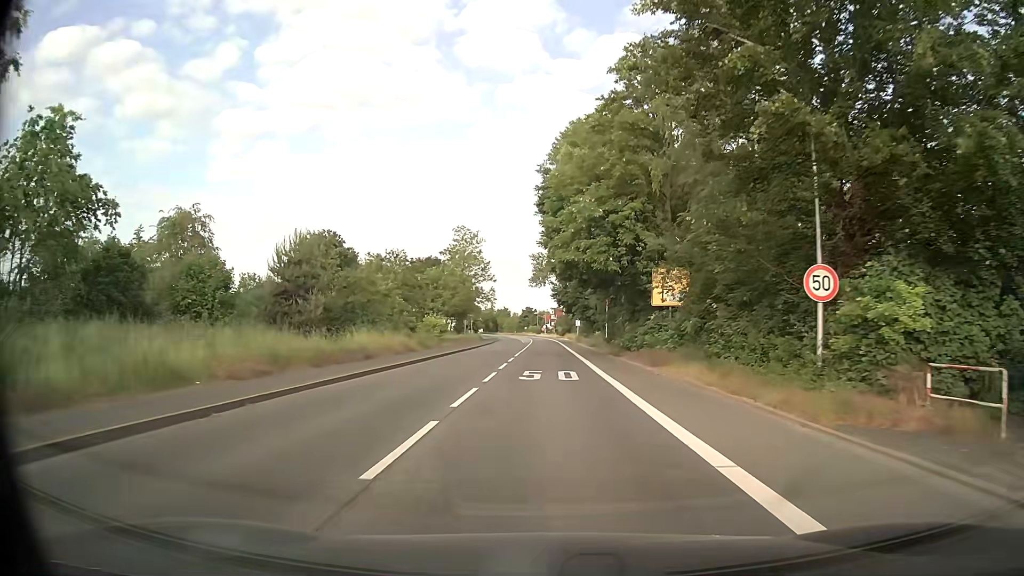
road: secondary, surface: asphalt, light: Day
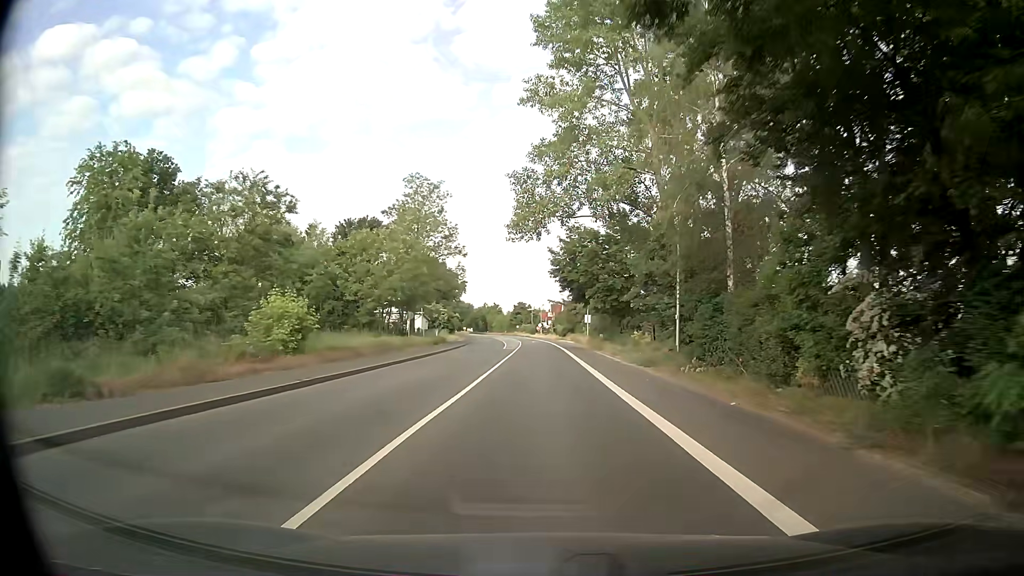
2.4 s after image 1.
(+0.1, +33.0) m; 0°
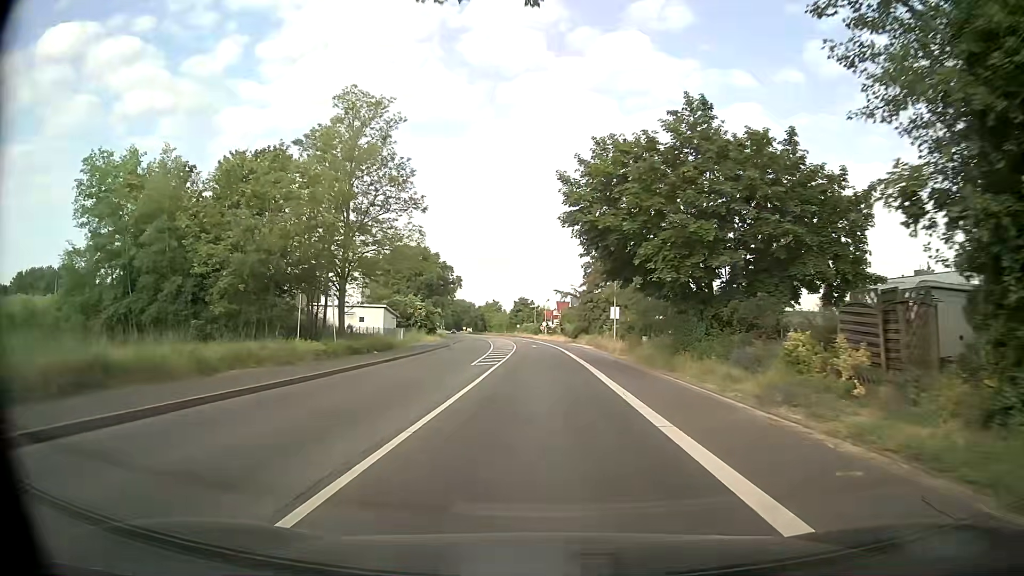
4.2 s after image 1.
(0.0, +24.6) m; 0°
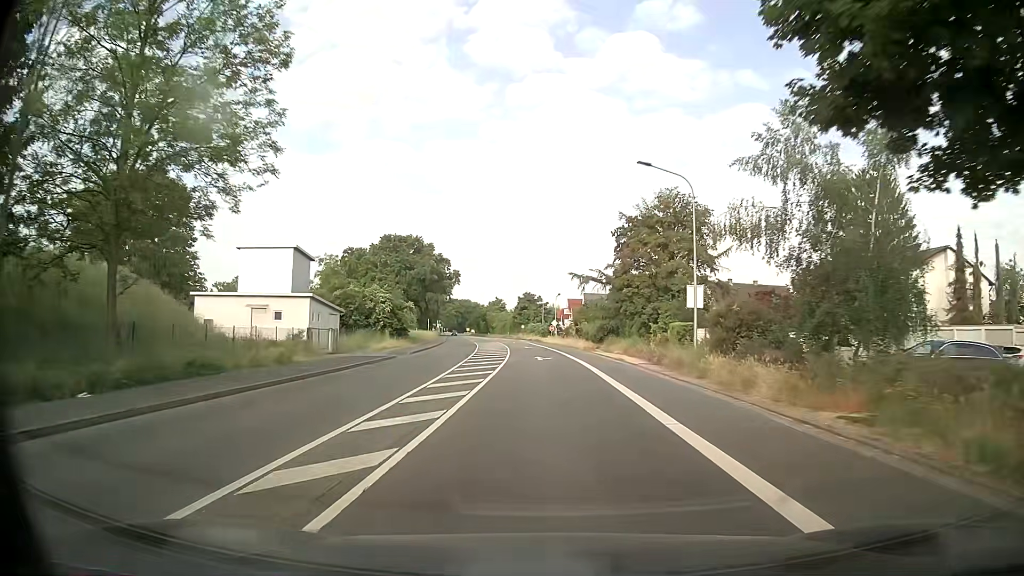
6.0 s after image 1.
(-0.3, +24.5) m; -1°
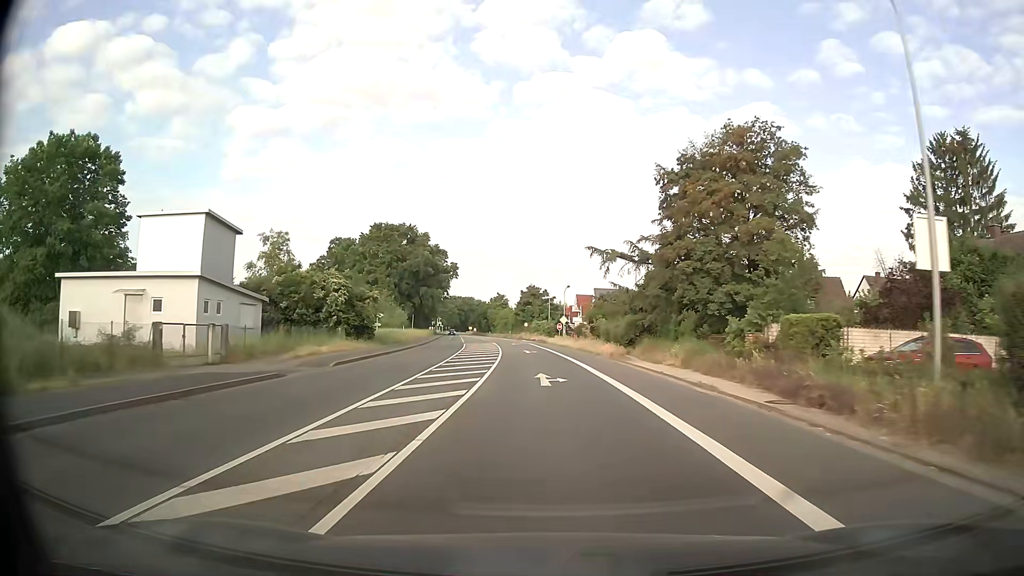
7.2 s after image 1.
(0.0, +16.2) m; 0°
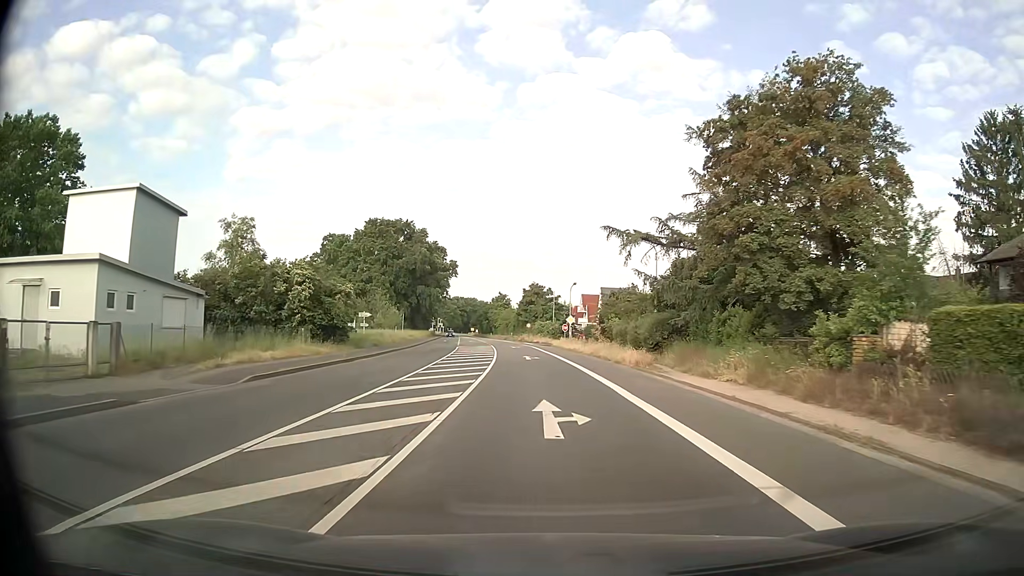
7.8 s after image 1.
(0.0, +8.1) m; -1°
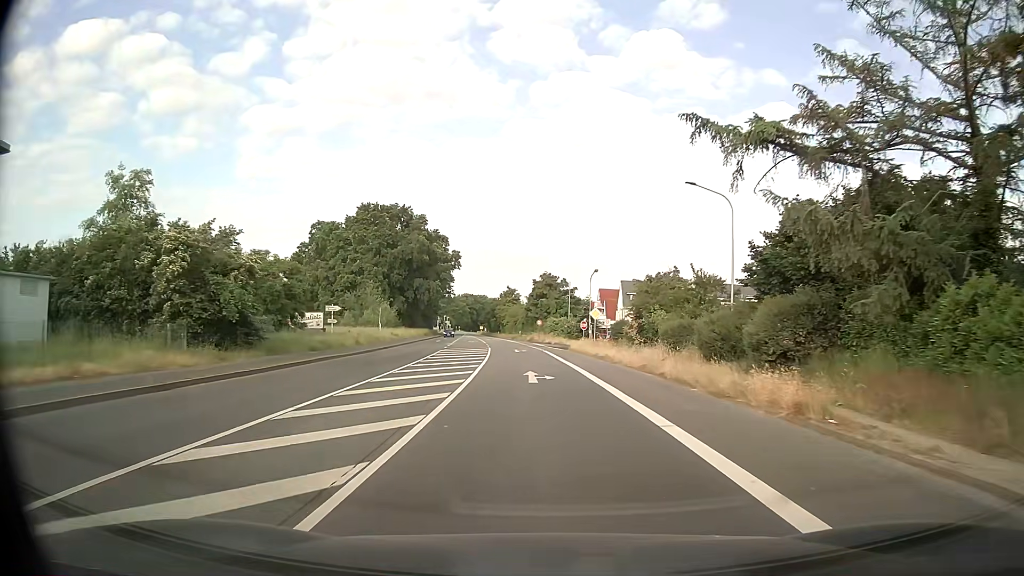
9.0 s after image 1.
(-0.1, +16.1) m; -1°
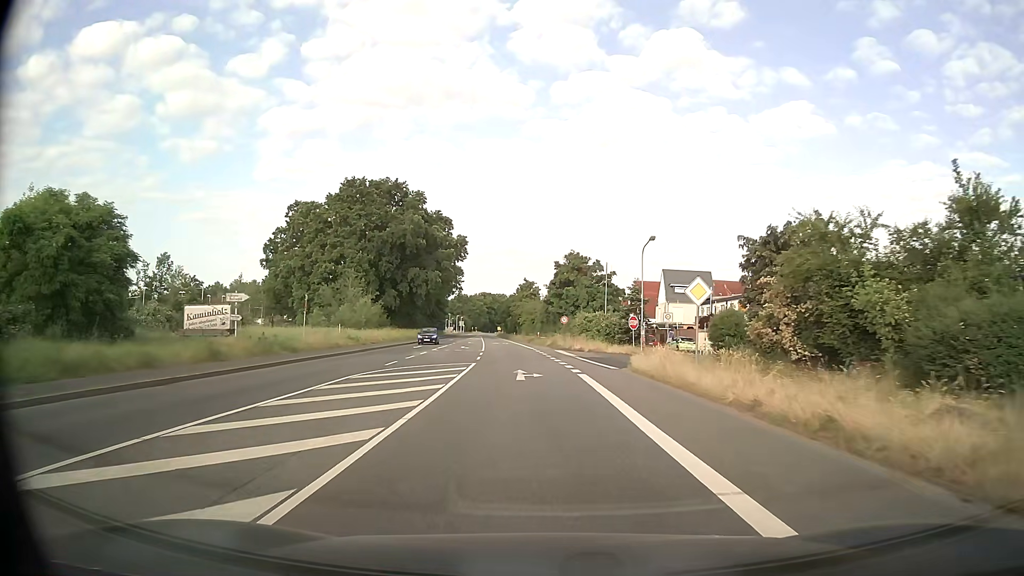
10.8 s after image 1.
(-0.4, +24.1) m; -2°
(0, +10) (0, +20) (-1, +30) (-2, +40) (-2, +50) (-3, +60) (-4, +70) (-5, +80) (-6, +90) (-7, +100) m
